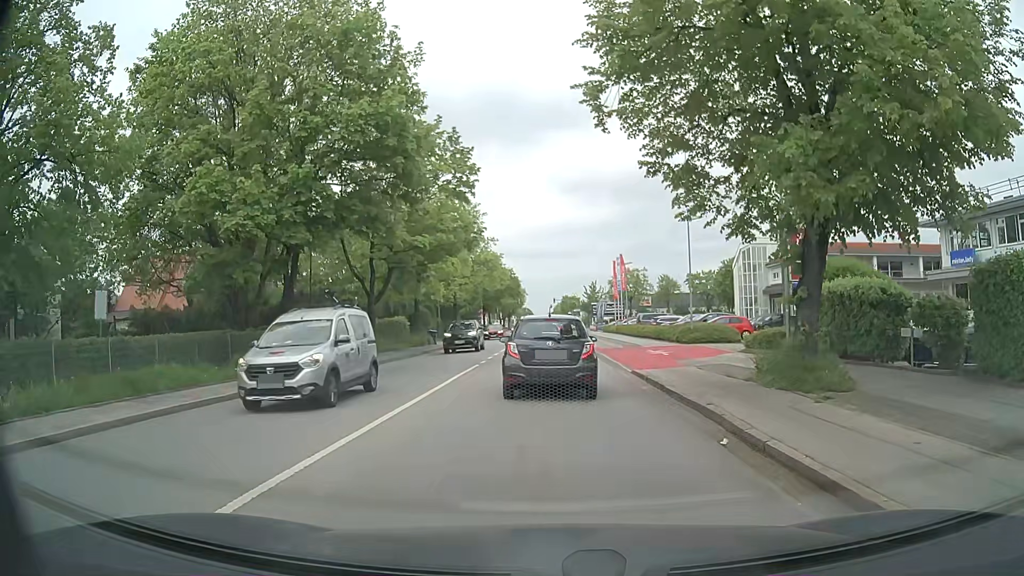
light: Day
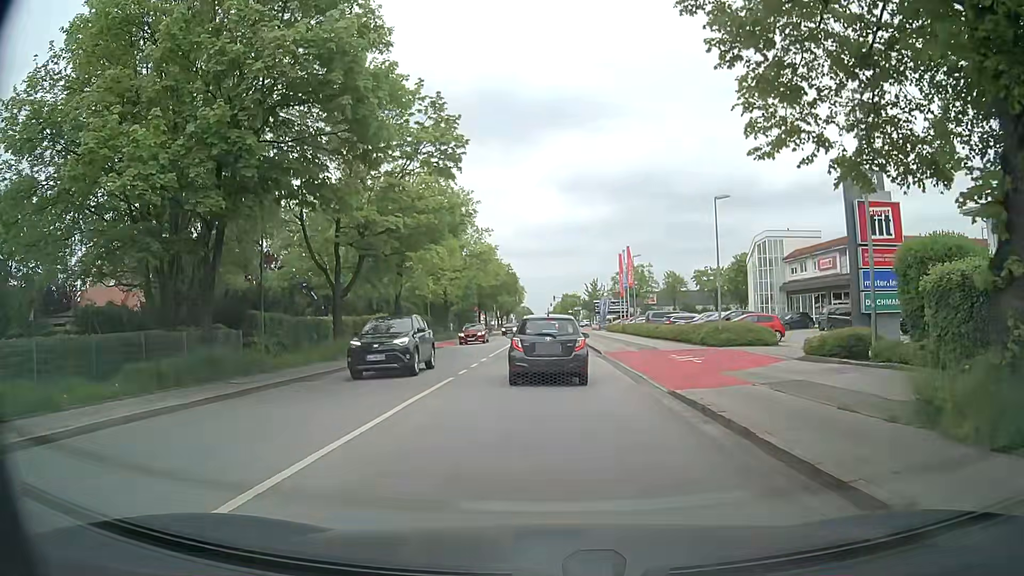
(0.0, +6.1) m; 0°
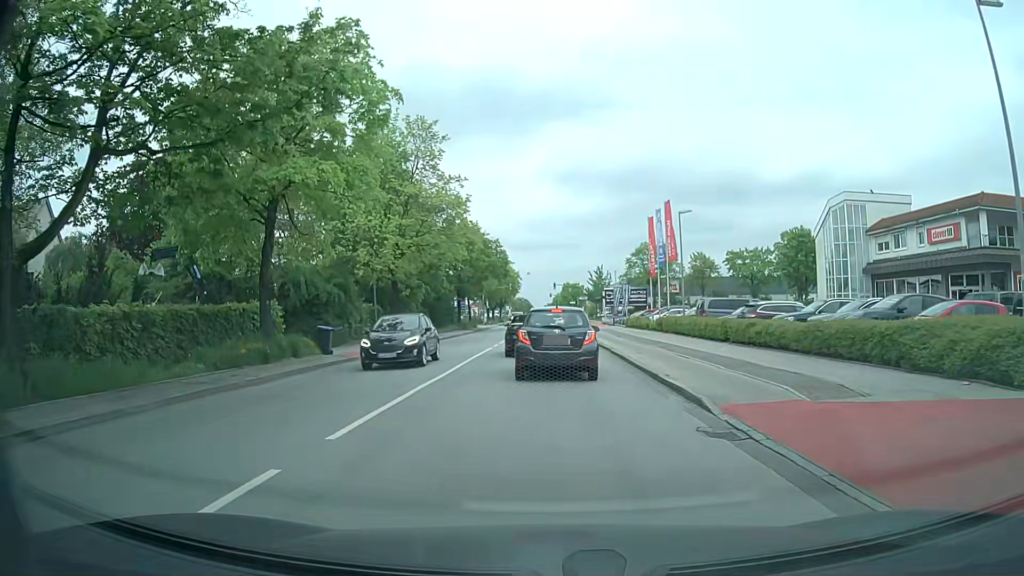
(+0.1, +19.8) m; +1°
(0, +10) (0, +20) (0, +30) (-1, +40) (-1, +50) (0, +60) (0, +70) (0, +80) (0, +90) (+1, +100) m
